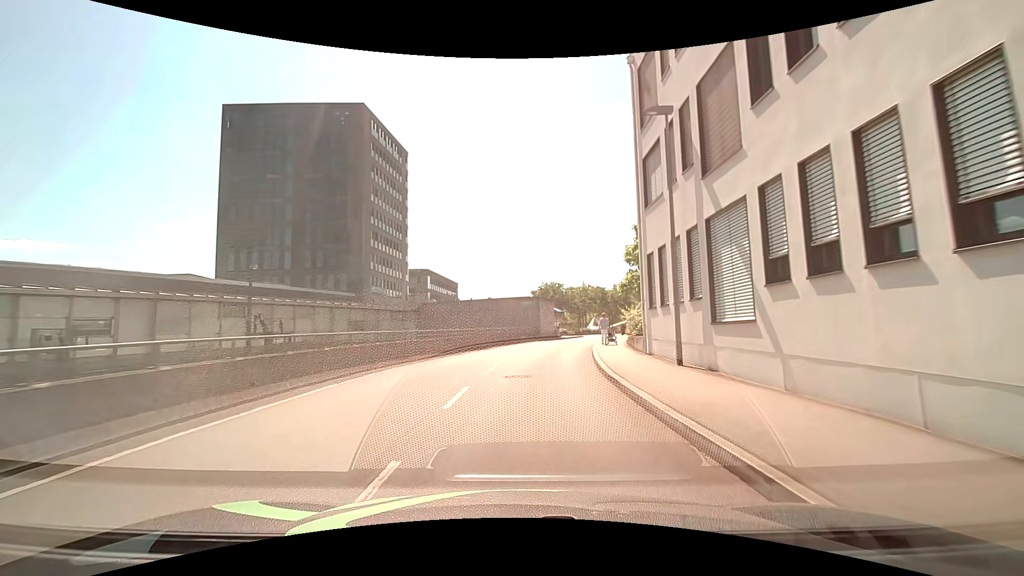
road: residential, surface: asphalt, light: Day
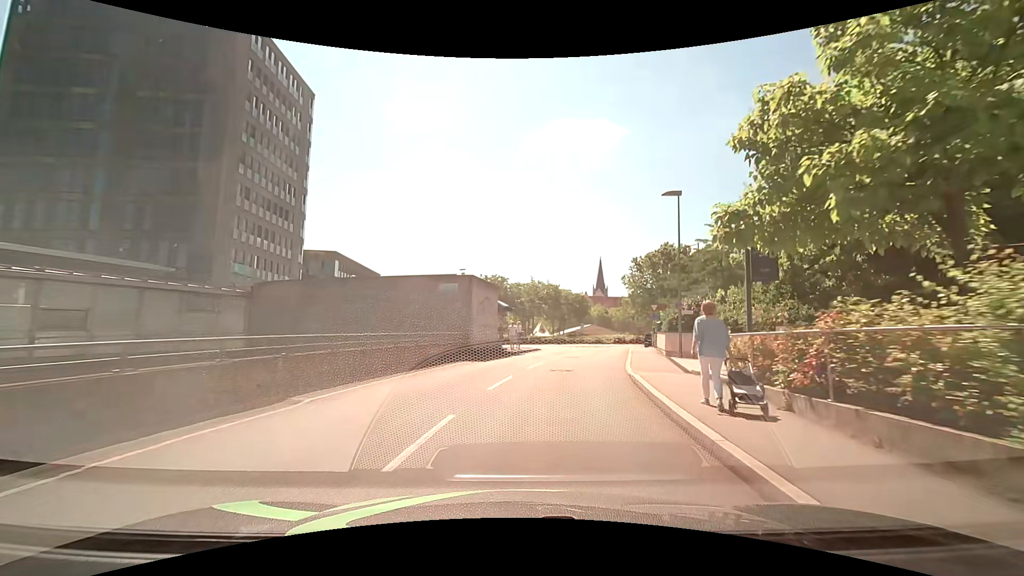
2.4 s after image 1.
(+0.9, +21.3) m; +7°
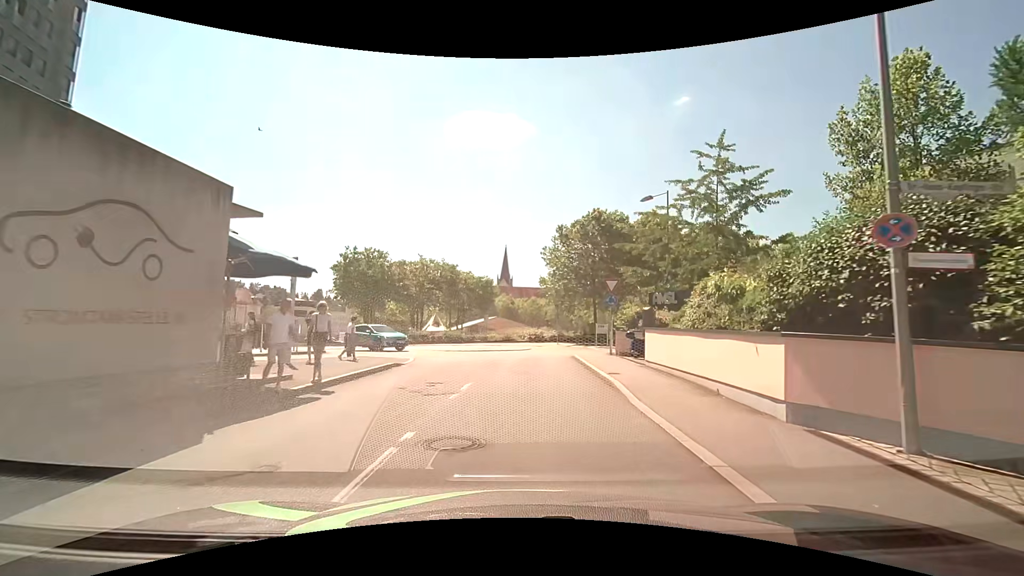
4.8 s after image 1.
(+1.9, +18.9) m; +11°
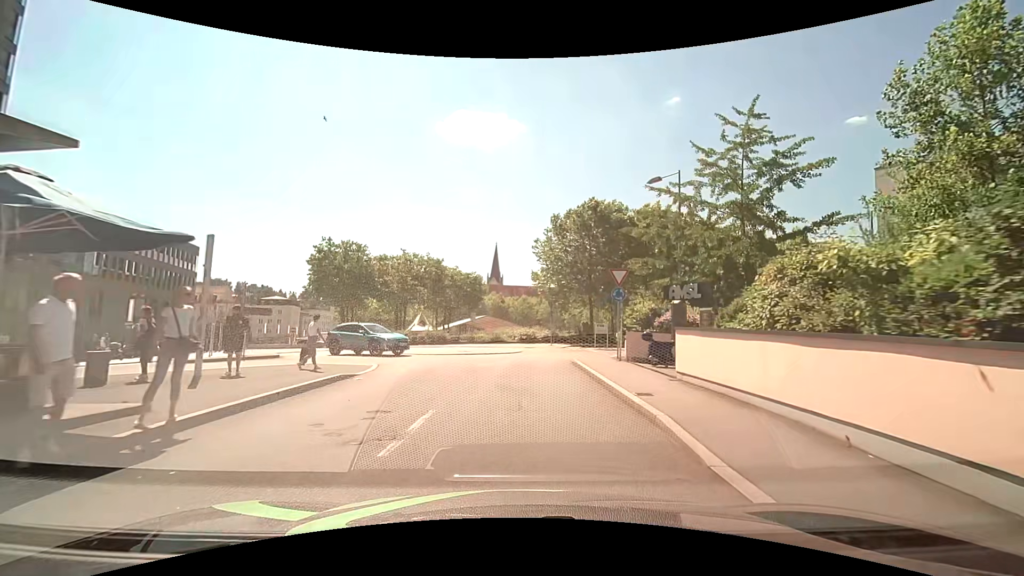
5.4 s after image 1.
(0.0, +4.1) m; +1°
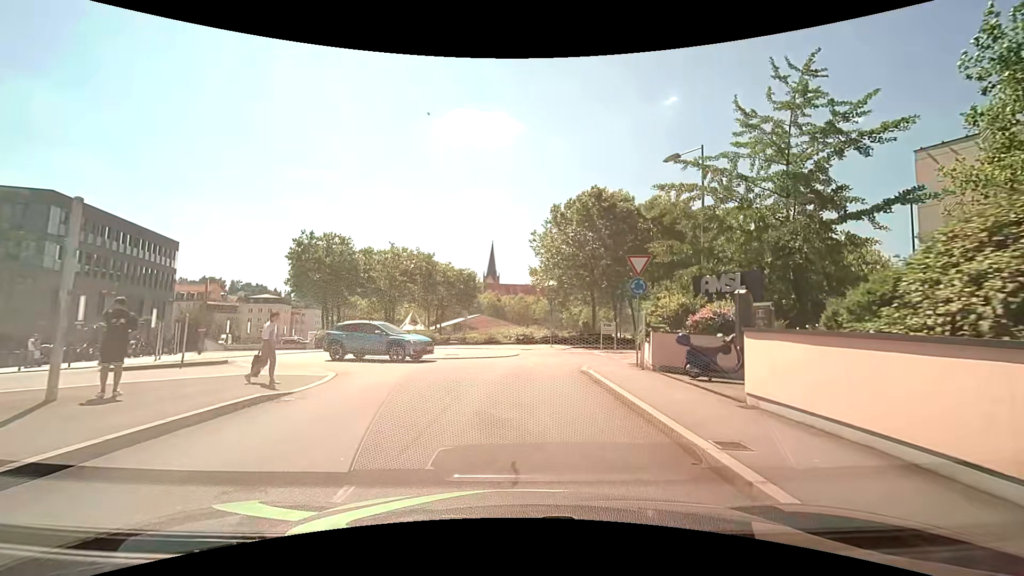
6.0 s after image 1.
(0.0, +3.8) m; 0°
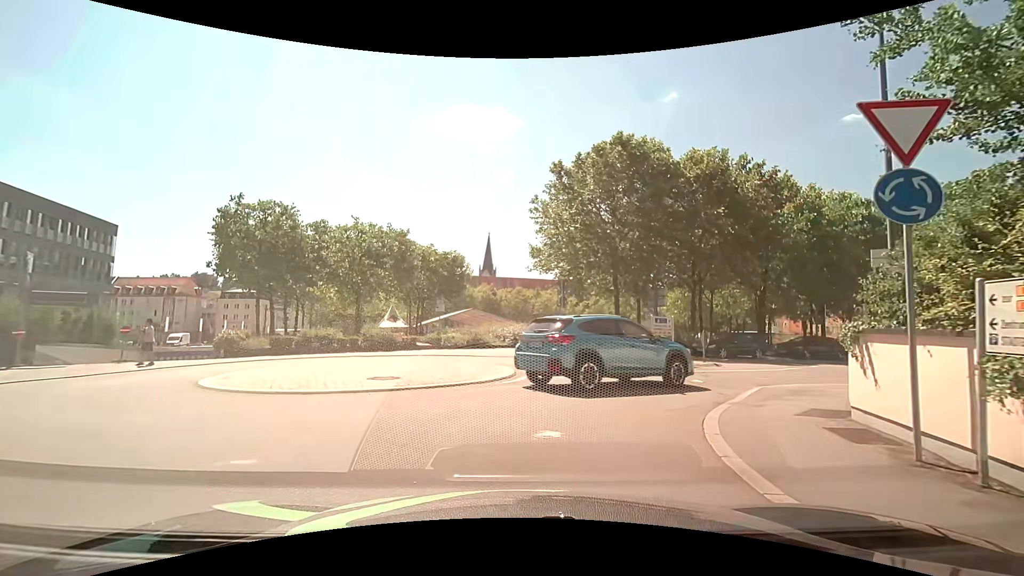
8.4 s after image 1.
(+0.1, +11.1) m; +2°
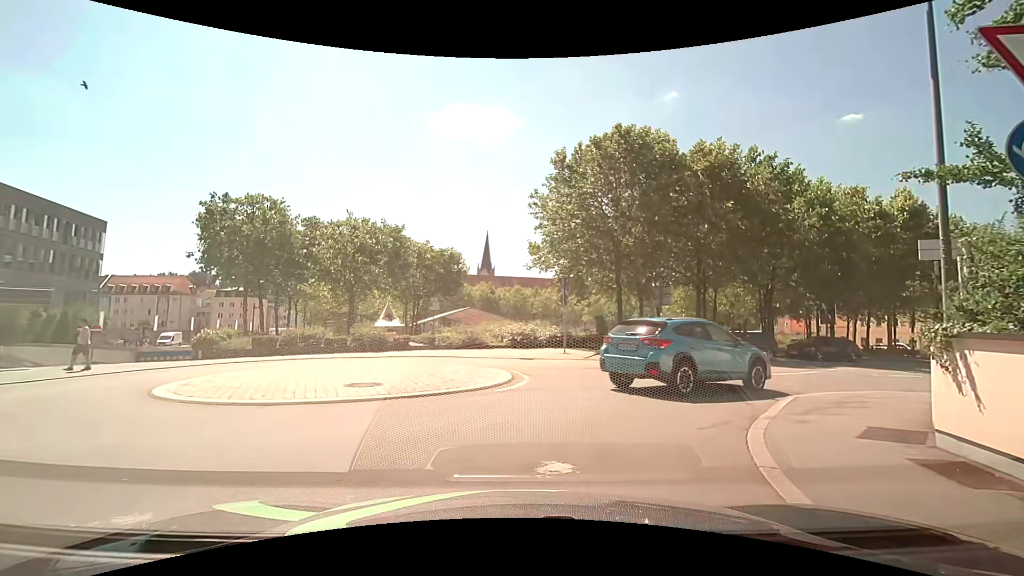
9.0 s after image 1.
(0.0, +1.2) m; -2°
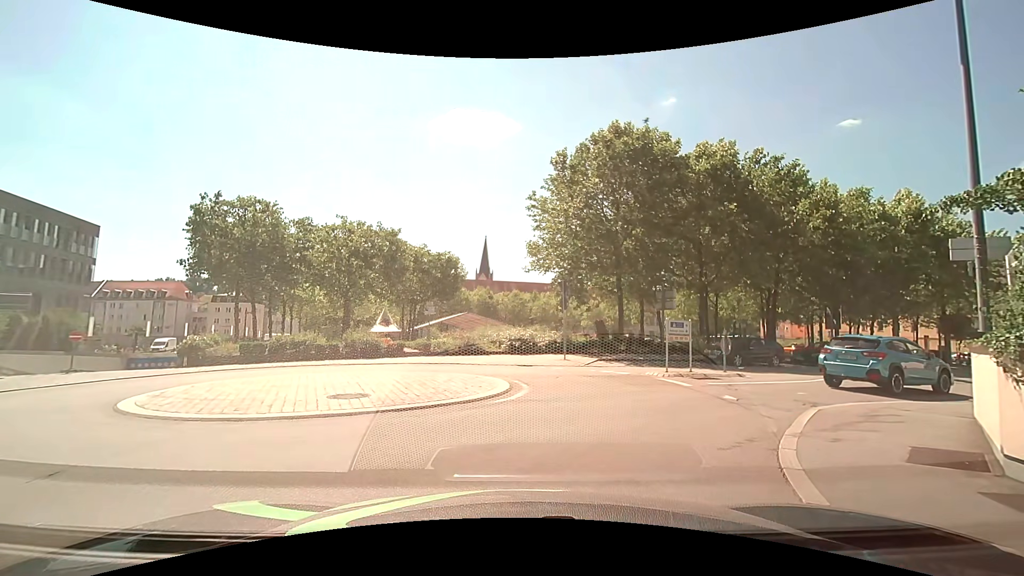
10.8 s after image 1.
(0.0, +0.7) m; 0°
